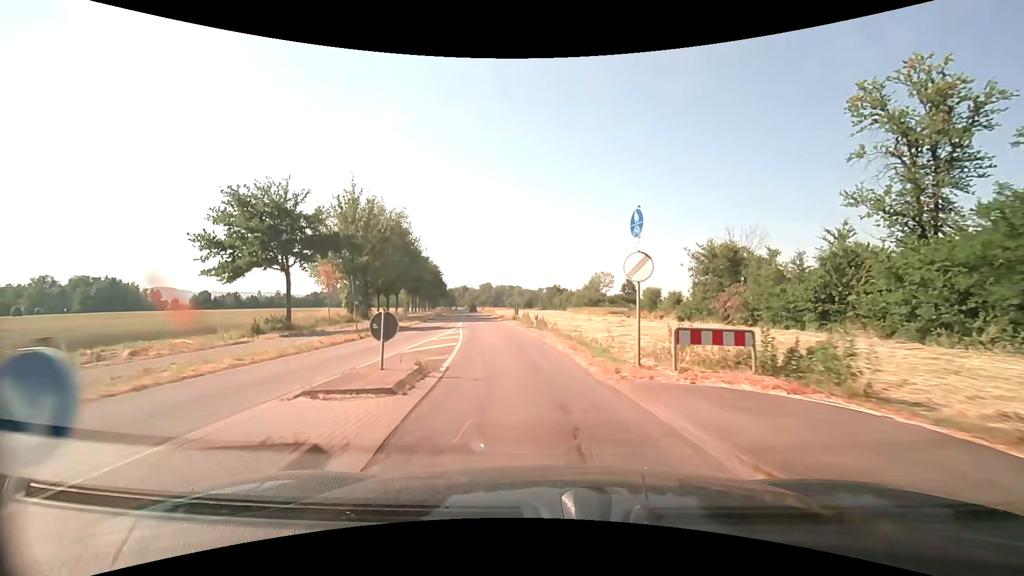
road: secondary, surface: asphalt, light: Day
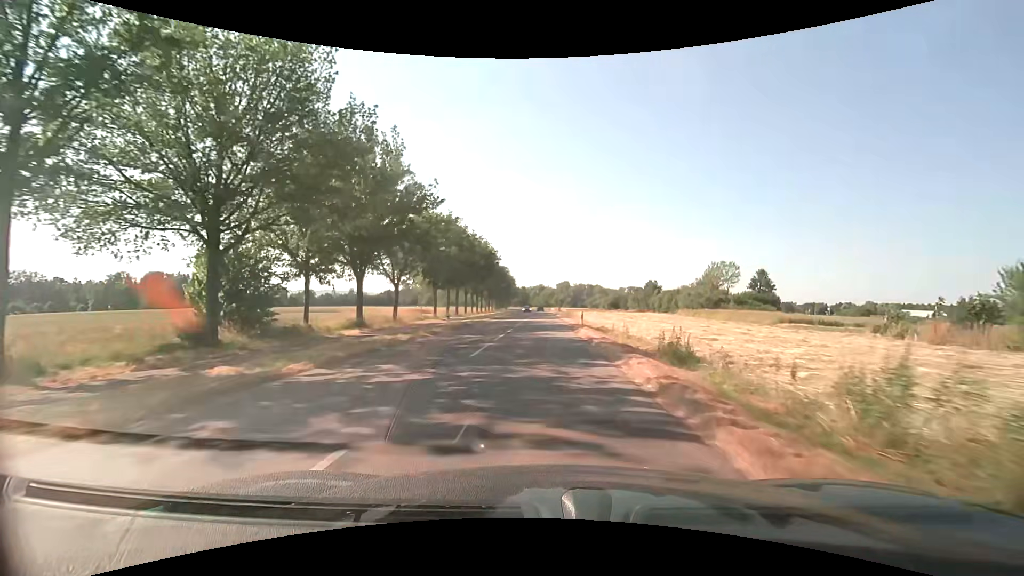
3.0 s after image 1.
(-4.4, +37.9) m; -9°
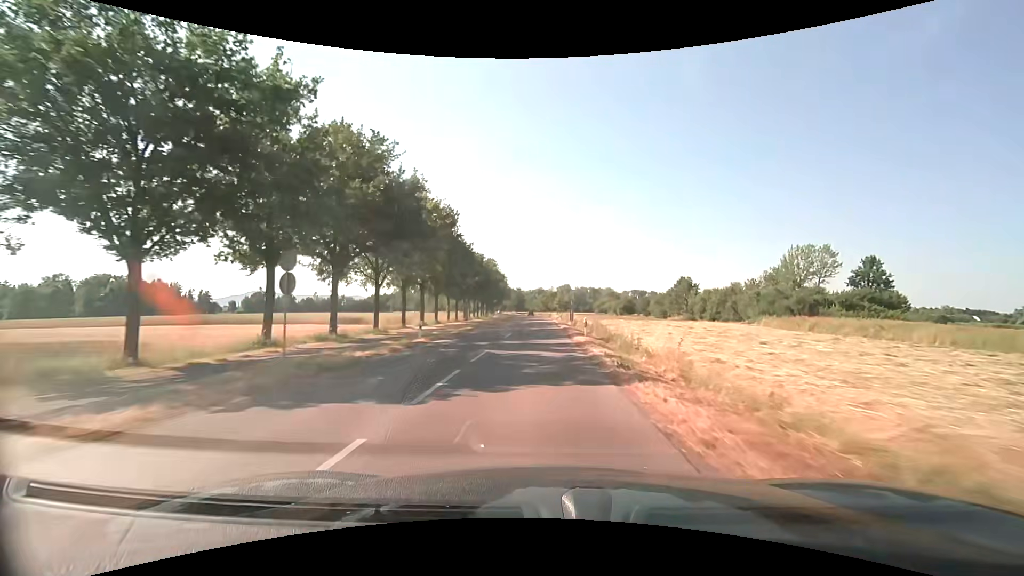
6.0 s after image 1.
(+0.1, +41.6) m; 0°
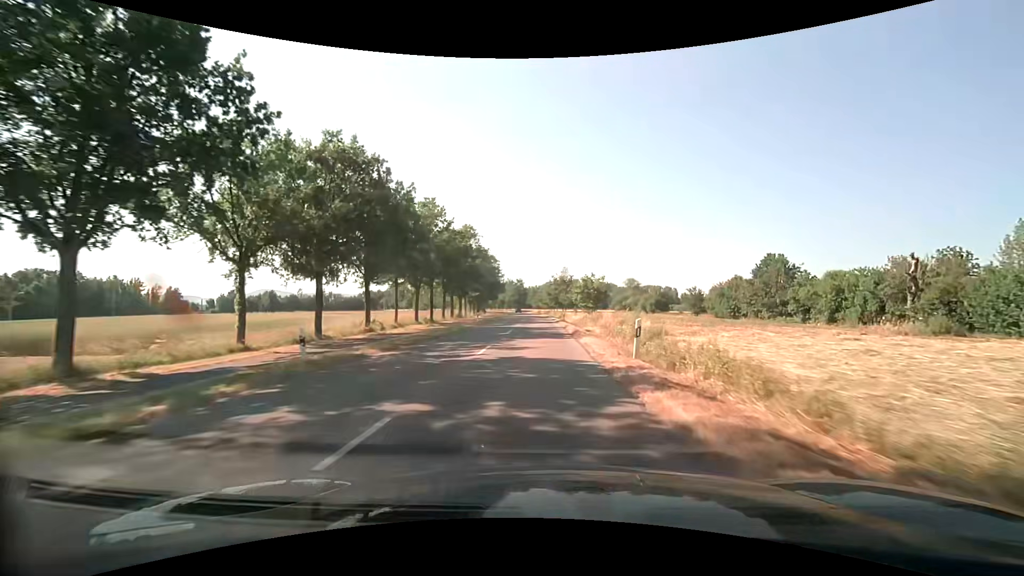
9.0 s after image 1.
(-0.2, +47.5) m; -1°
(0, +10) (0, +20) (0, +30) (0, +40) (0, +50) (-1, +60) (-1, +70) (-1, +80) (-2, +90) (-2, +100) m
